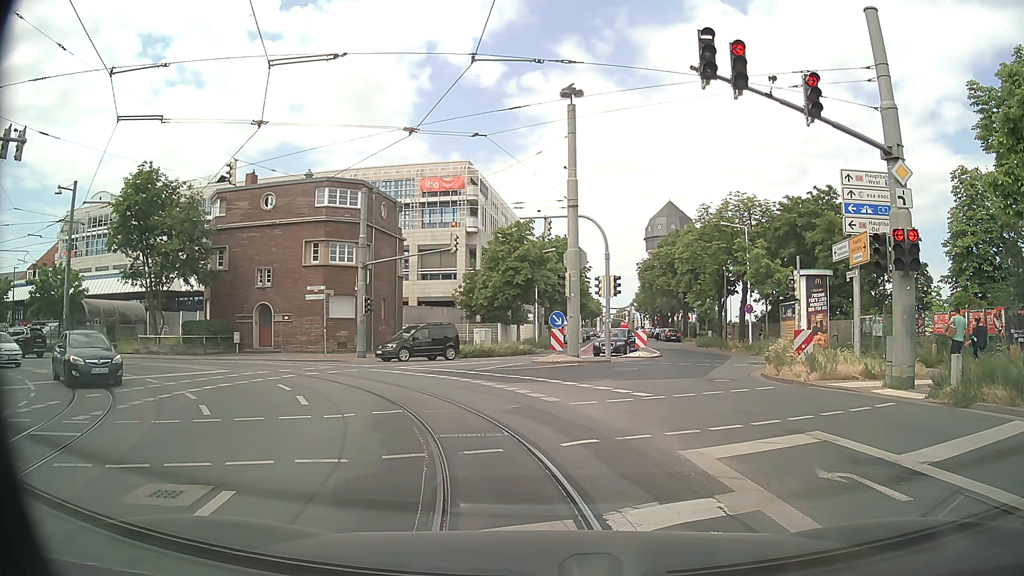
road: secondary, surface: asphalt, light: Day
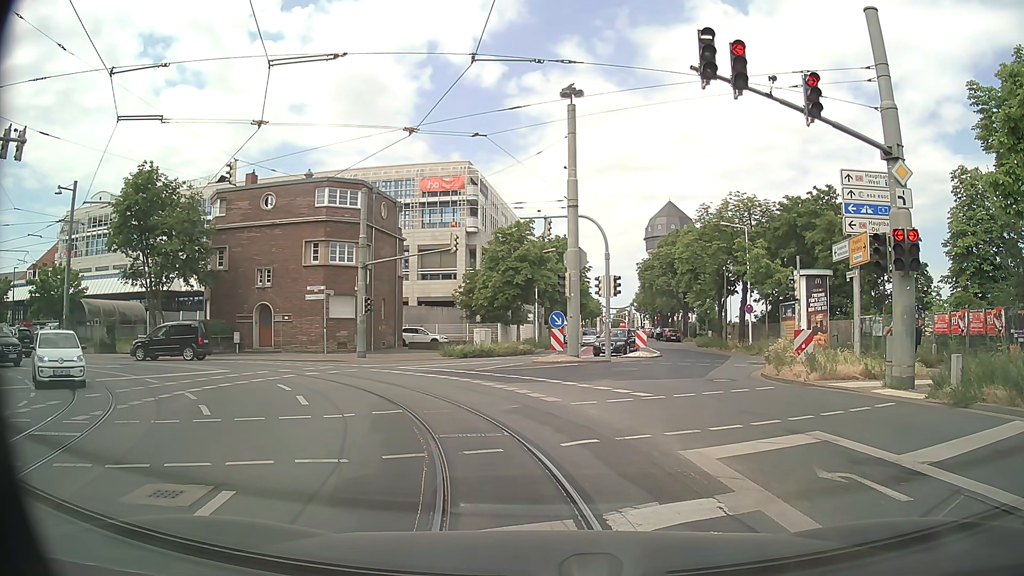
(0.0, 0.0) m; 0°
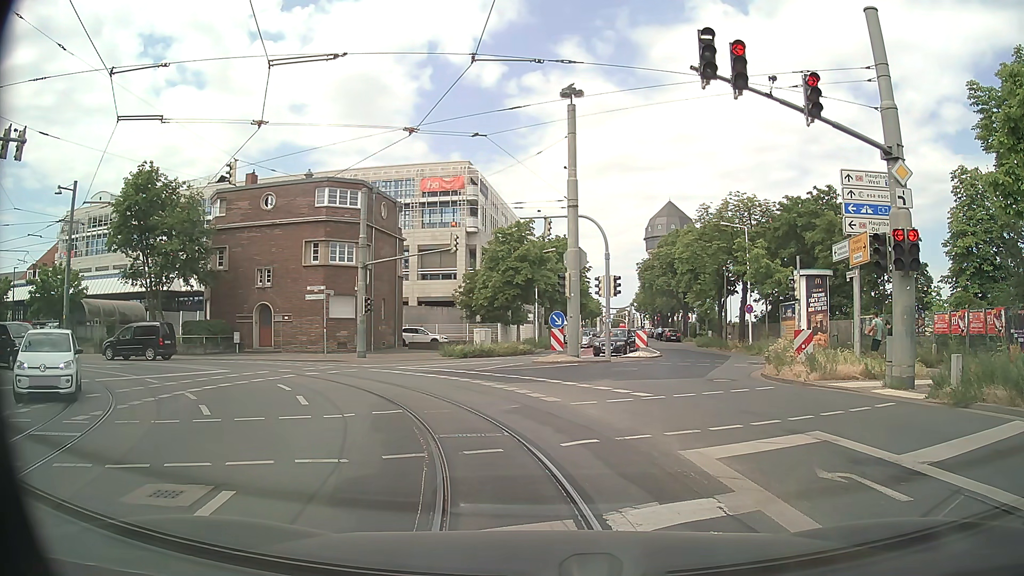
(0.0, 0.0) m; 0°
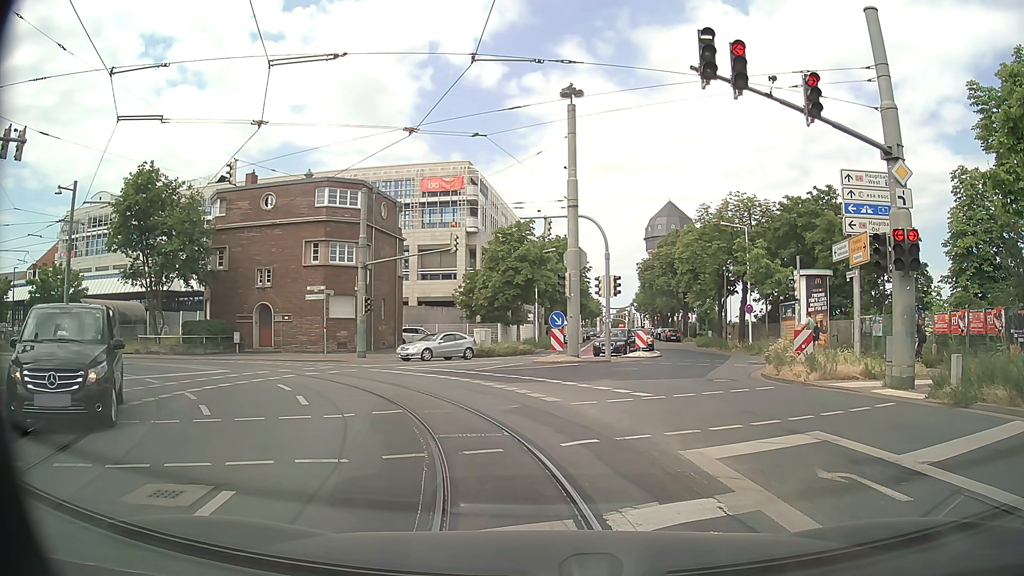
(0.0, 0.0) m; 0°
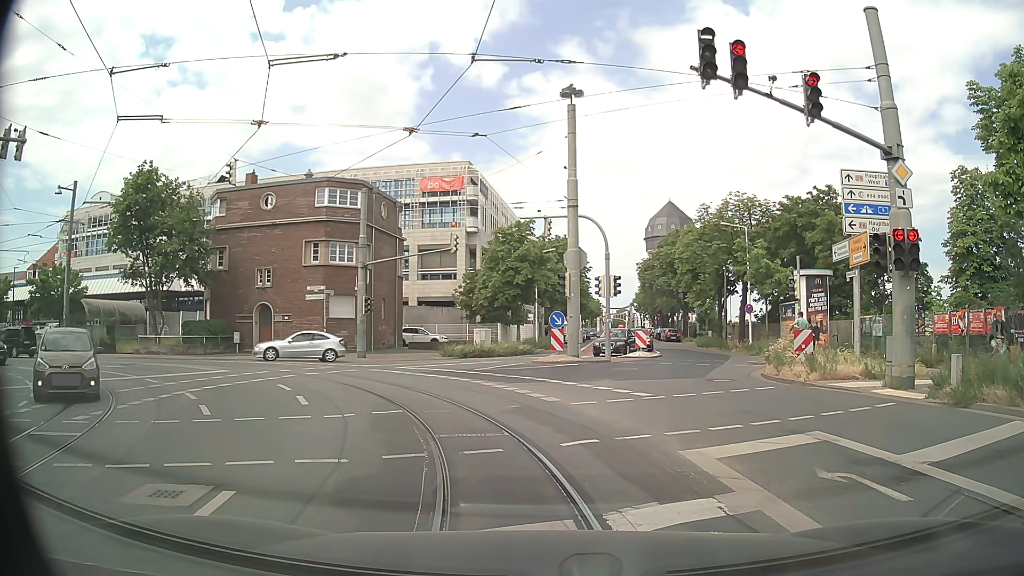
(0.0, 0.0) m; 0°
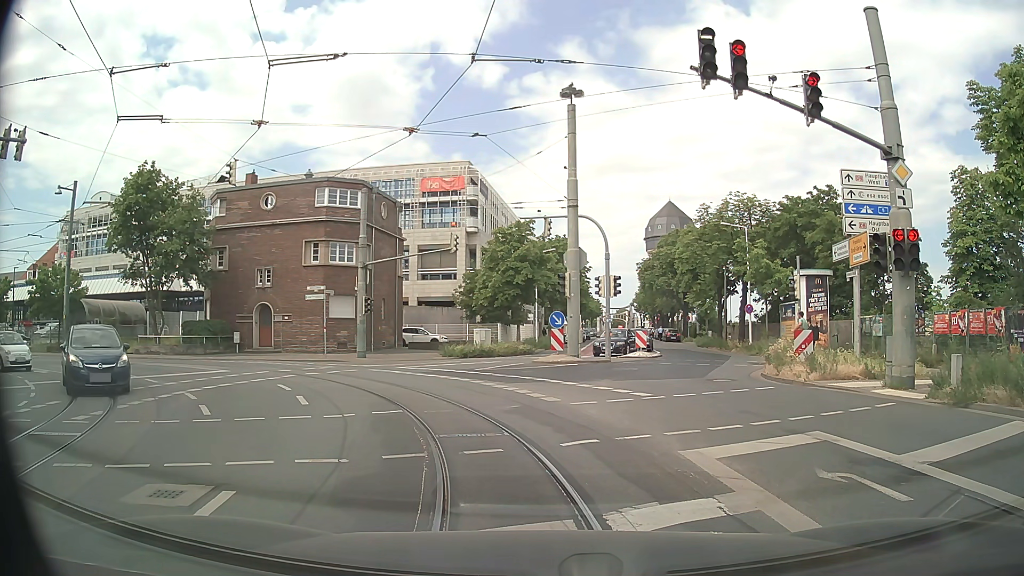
(0.0, 0.0) m; 0°
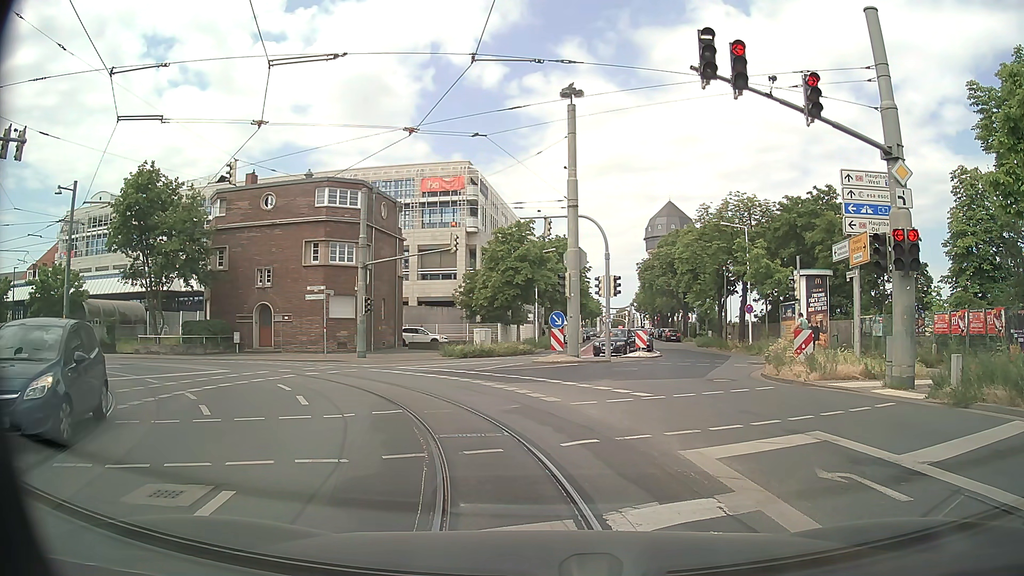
(0.0, 0.0) m; 0°
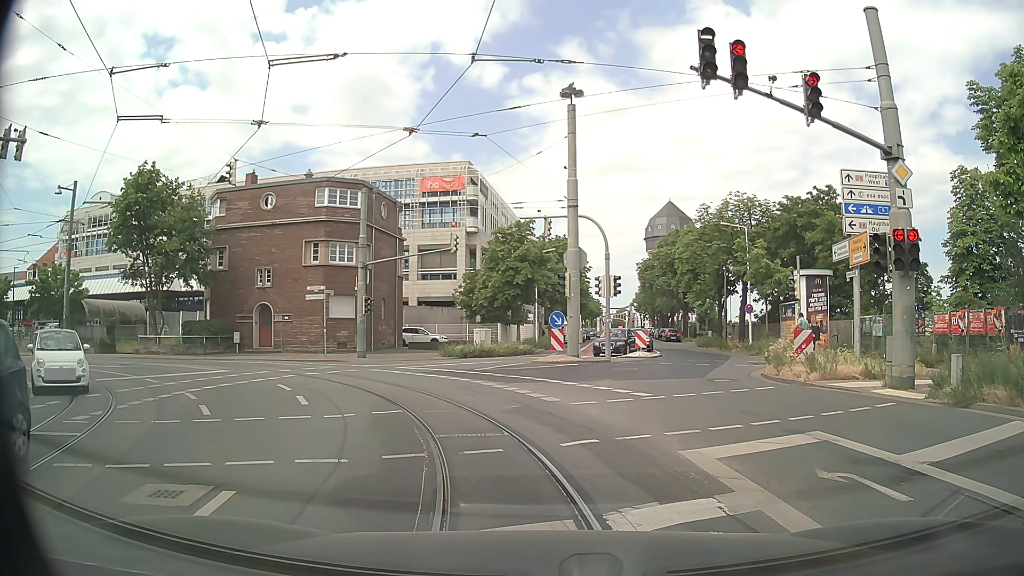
(0.0, 0.0) m; 0°
(-1, +10) (-6, +19) (-14, +25) (-23, +28) (-33, +29) (-43, +29) (-53, +30) (-63, +30) (-73, +30) (-83, +32) m
